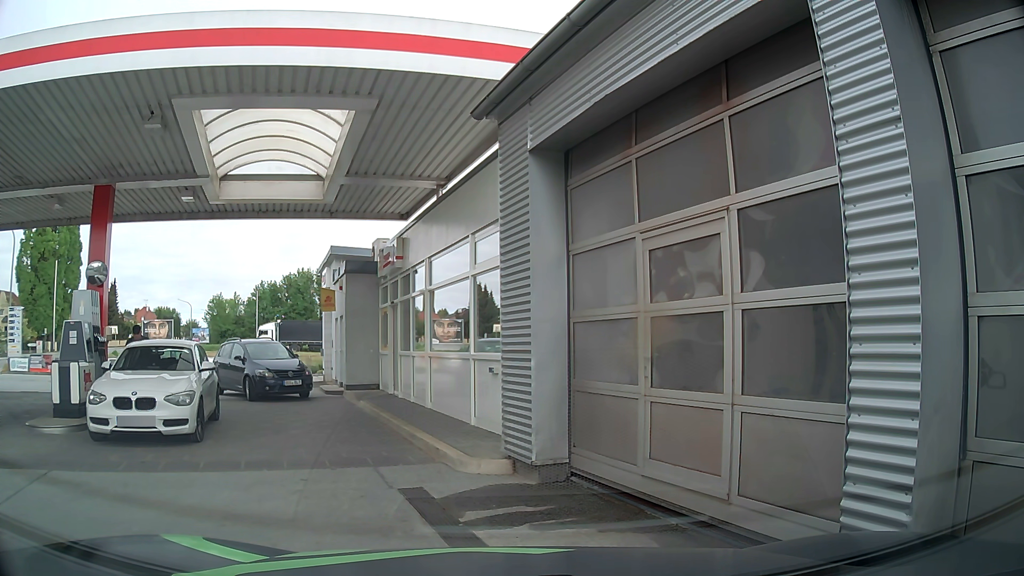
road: service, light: Day
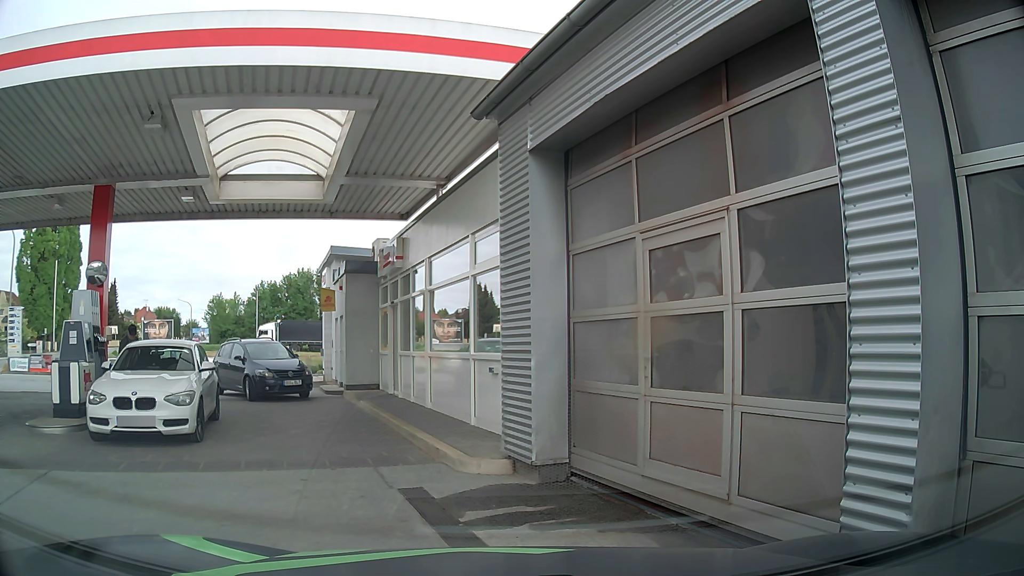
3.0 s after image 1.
(0.0, 0.0) m; 0°
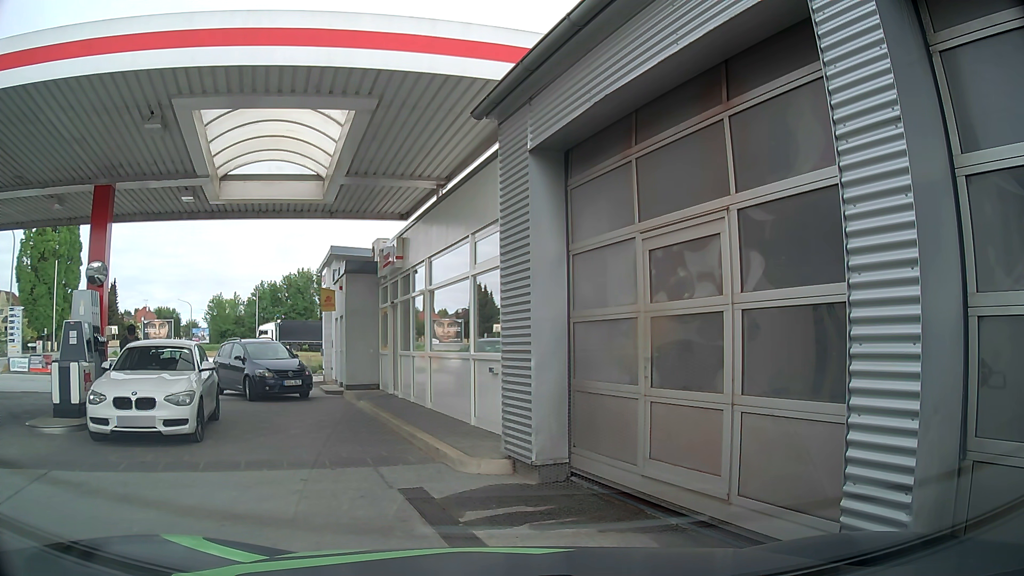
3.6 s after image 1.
(0.0, 0.0) m; 0°
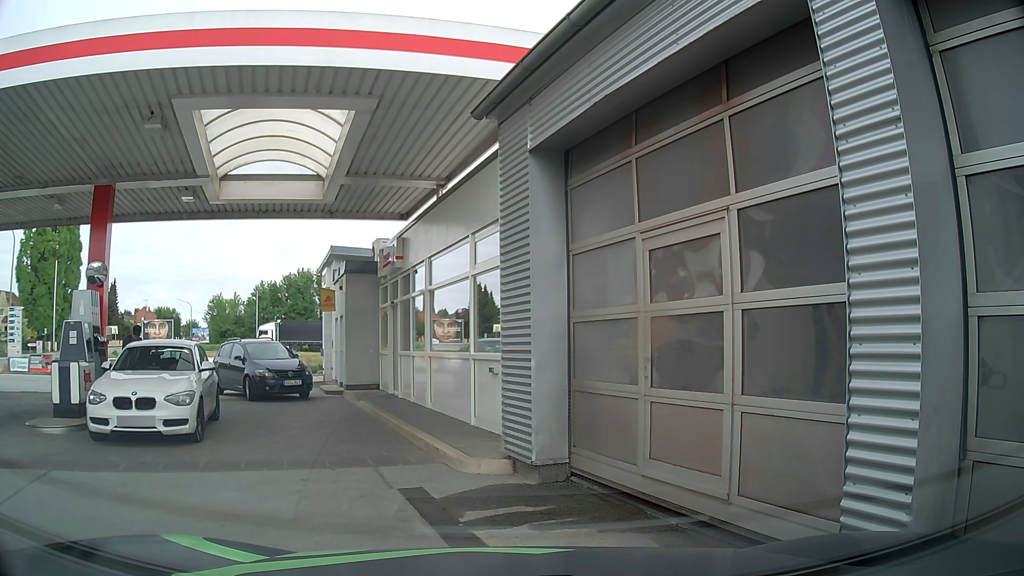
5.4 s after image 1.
(0.0, 0.0) m; 0°
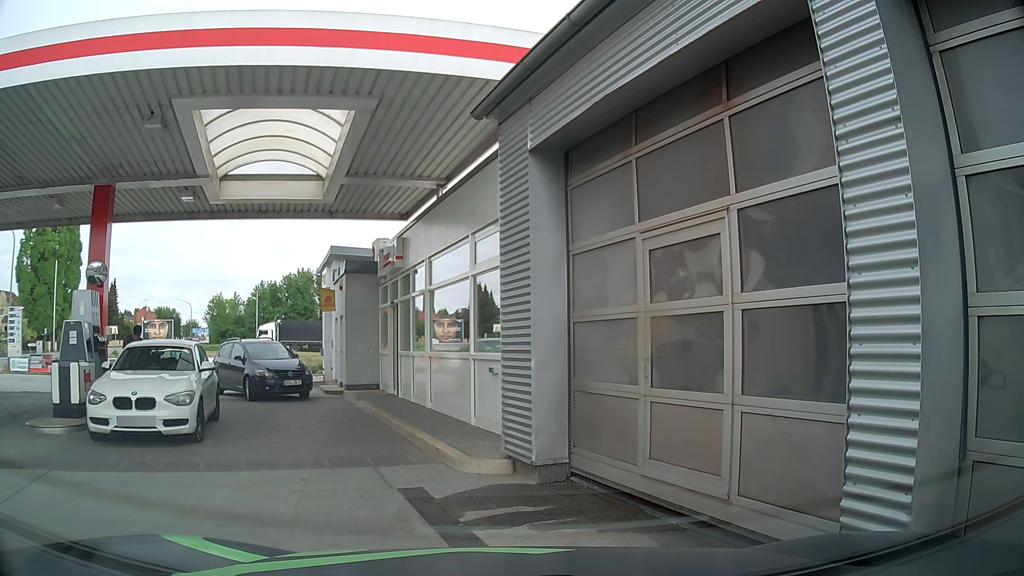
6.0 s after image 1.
(0.0, 0.0) m; 0°
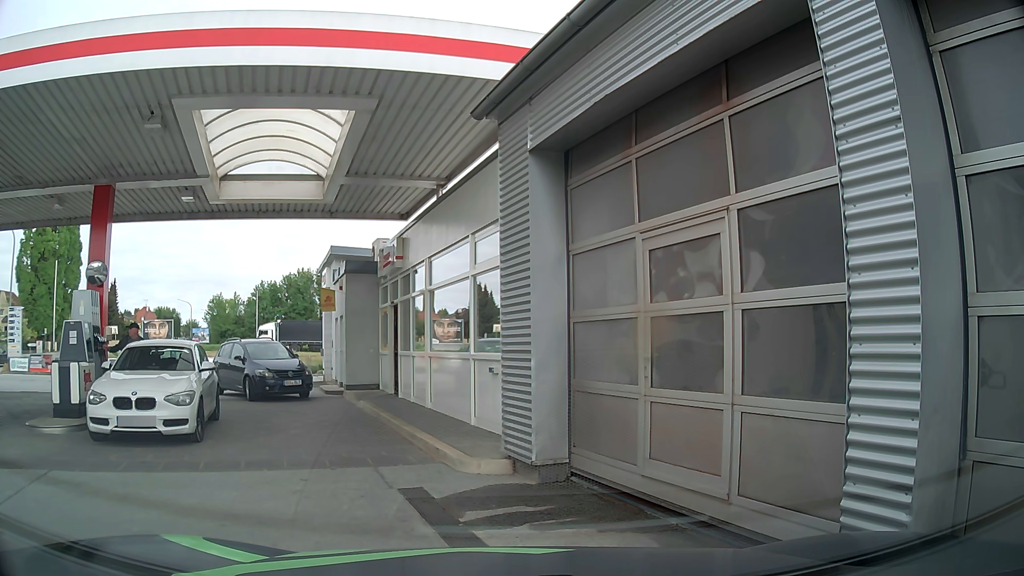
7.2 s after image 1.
(0.0, 0.0) m; 0°
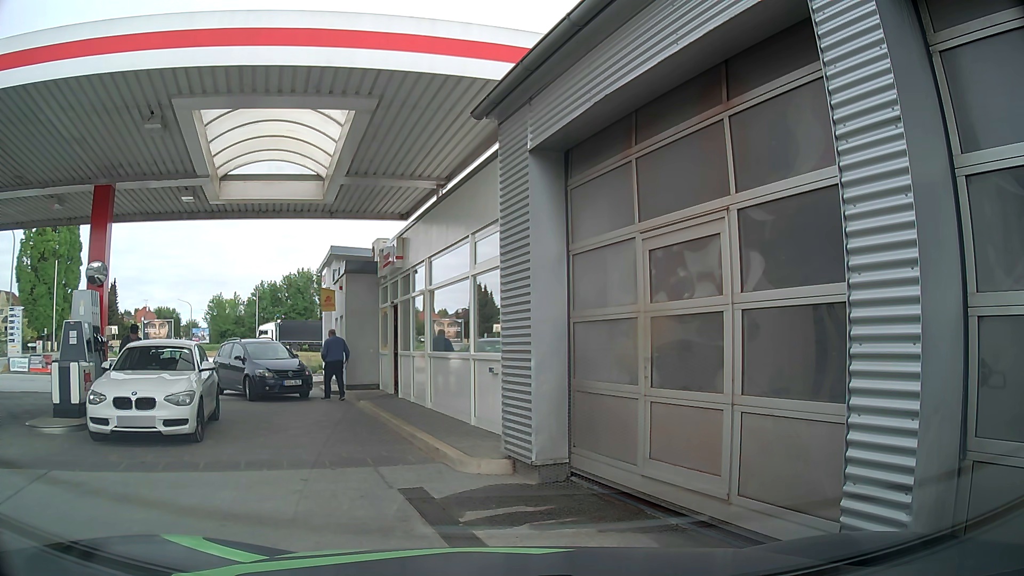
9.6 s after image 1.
(0.0, 0.0) m; 0°
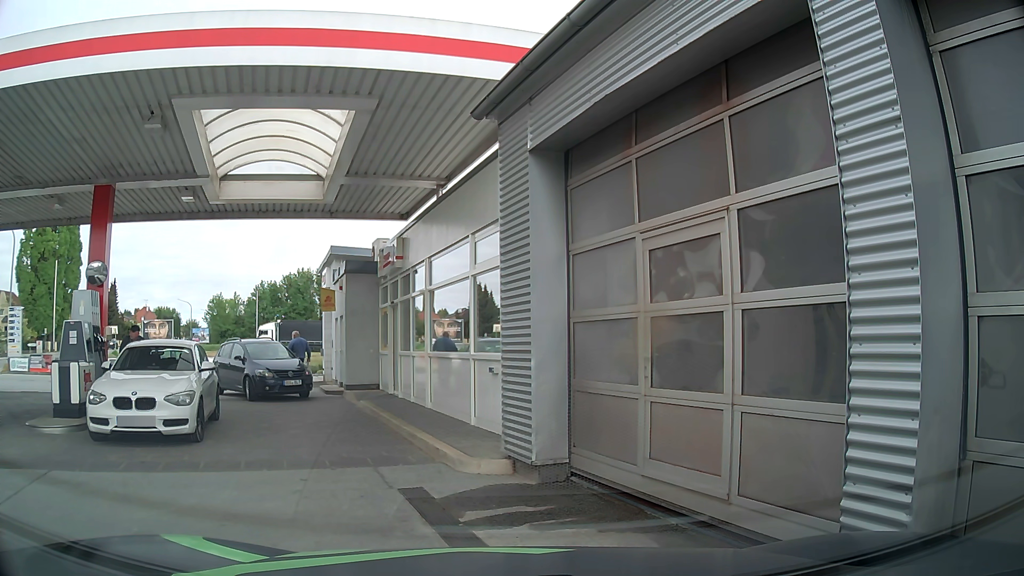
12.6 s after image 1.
(0.0, 0.0) m; 0°
